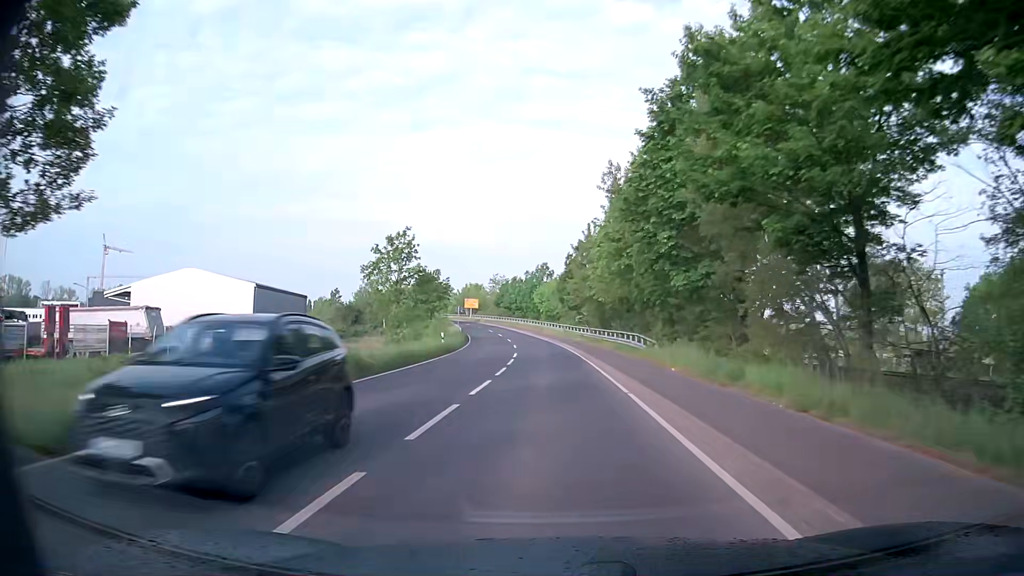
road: tertiary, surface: asphalt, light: Day
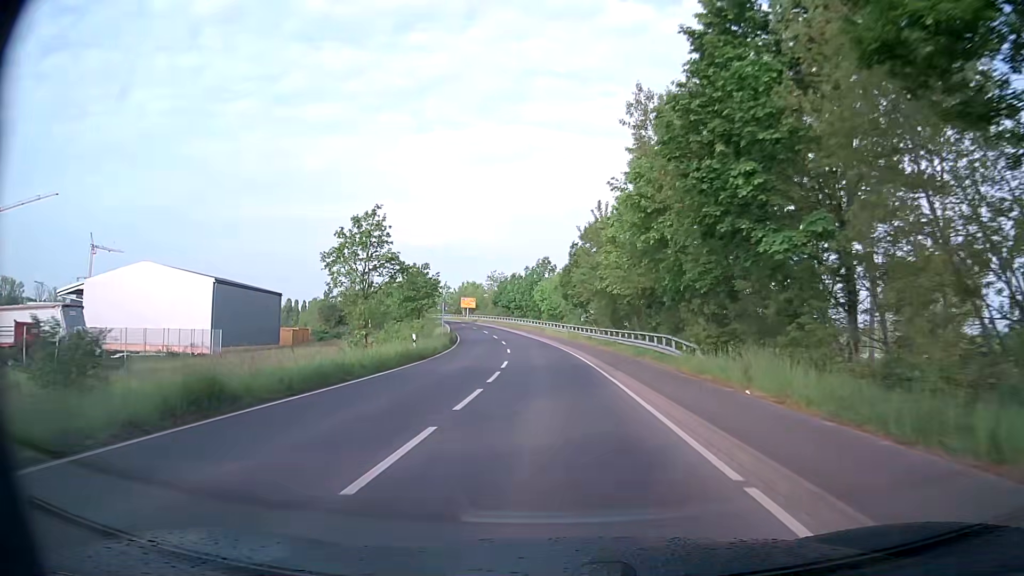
(0.0, +9.0) m; -1°
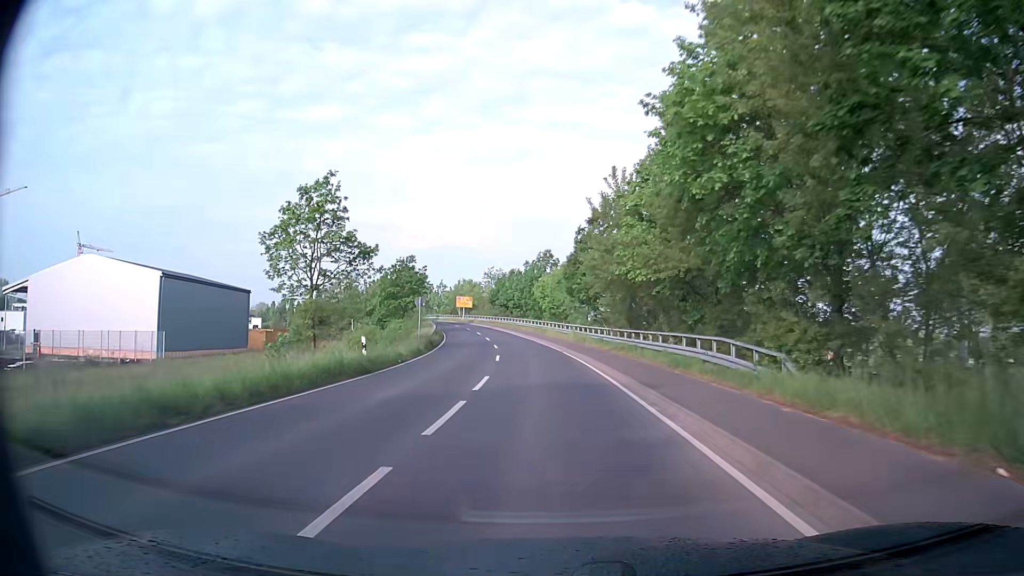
(+0.1, +9.1) m; 0°
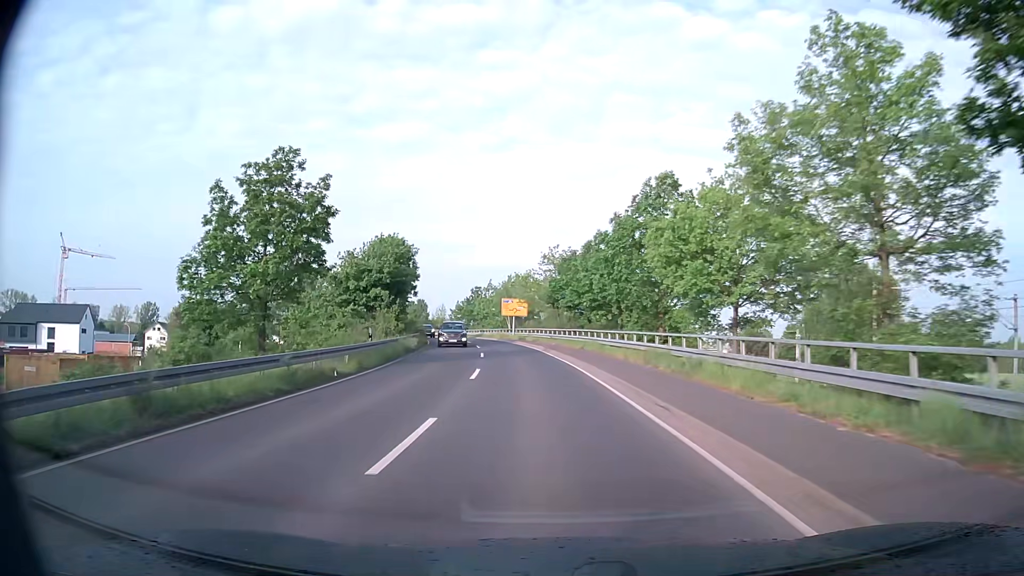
(-2.4, +45.3) m; -8°
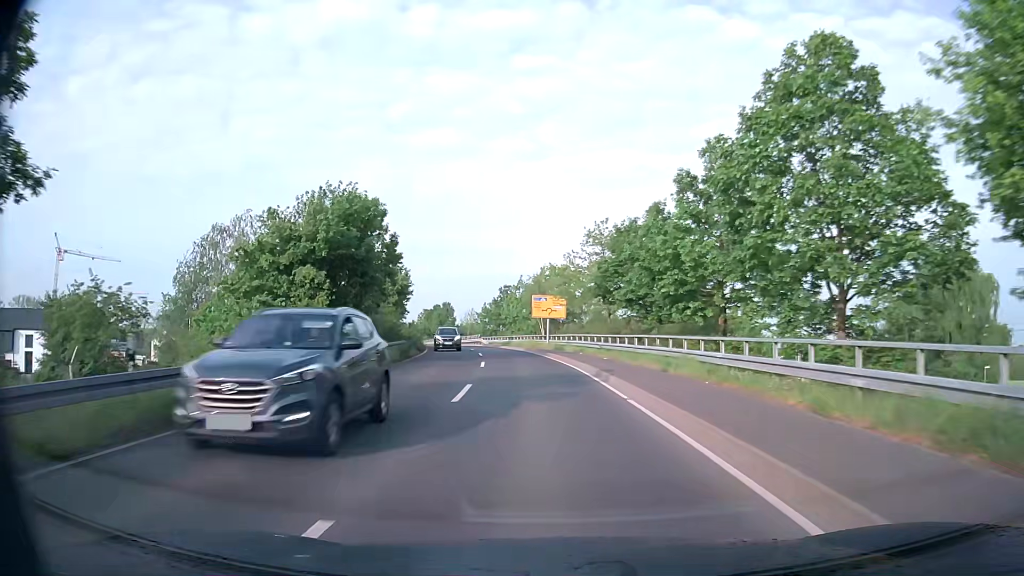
(-0.3, +17.9) m; -3°
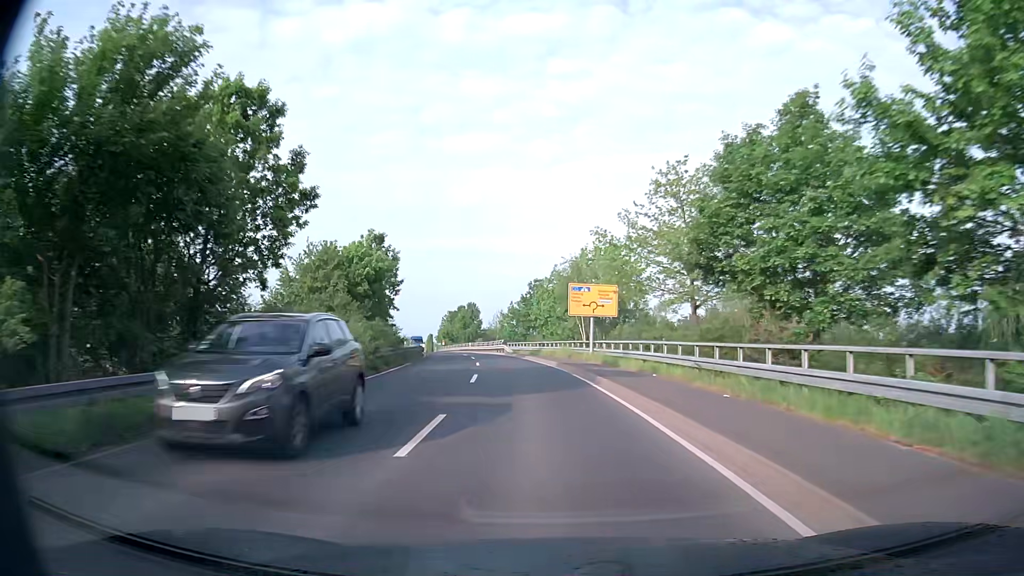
(-0.5, +17.6) m; -3°
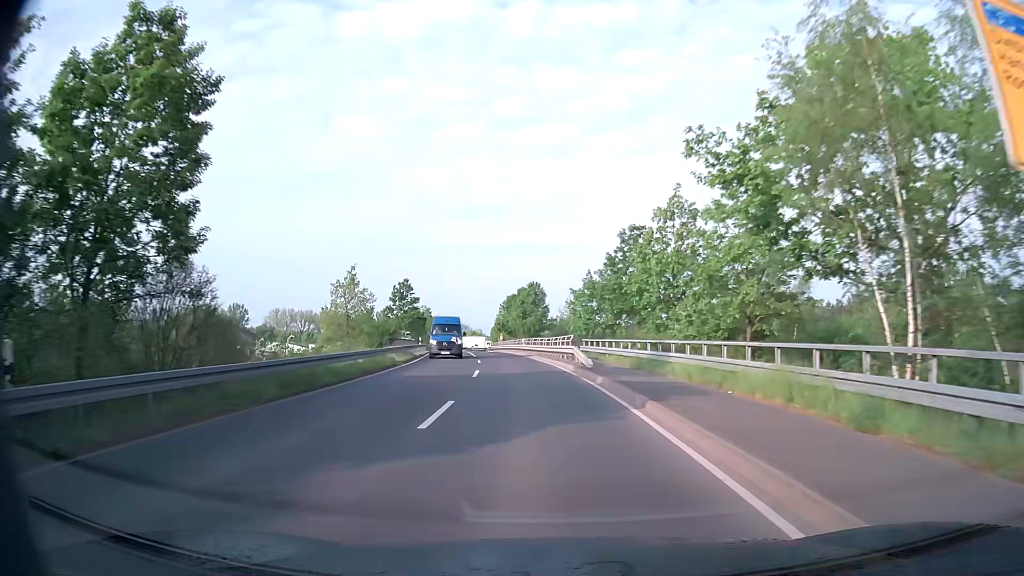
(-2.3, +34.3) m; -7°
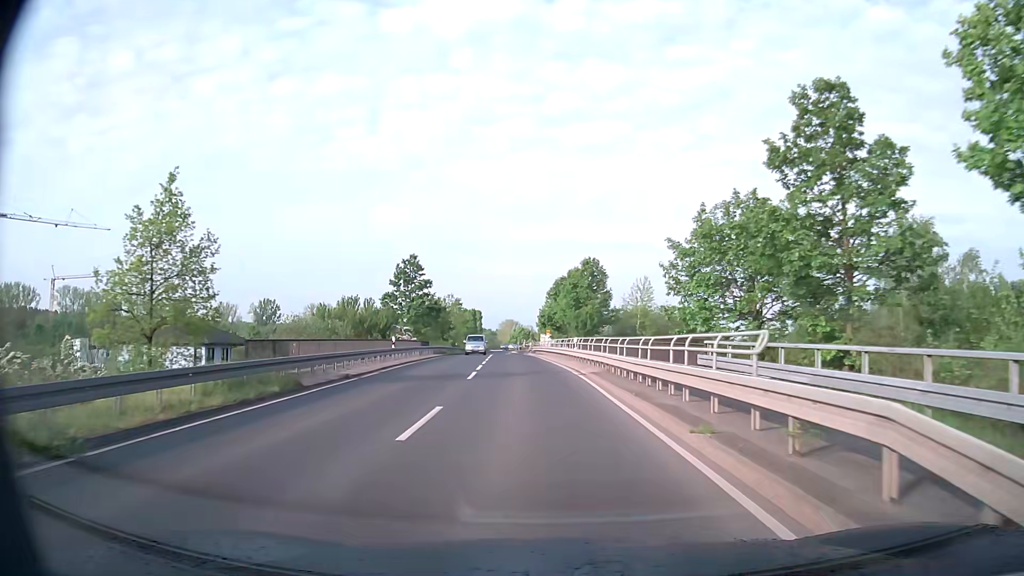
(-1.1, +25.4) m; -5°
(0, +10) (-1, +20) (-1, +30) (-2, +40) (-3, +50) (-4, +60) (-4, +70) (-5, +80) (-6, +90) (-6, +100) m
